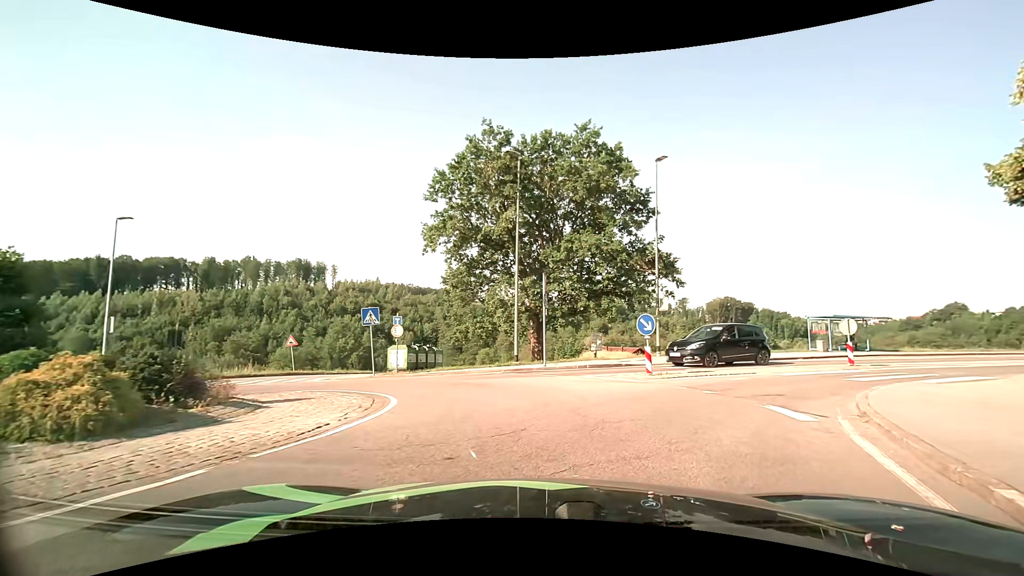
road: residential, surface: asphalt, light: Day
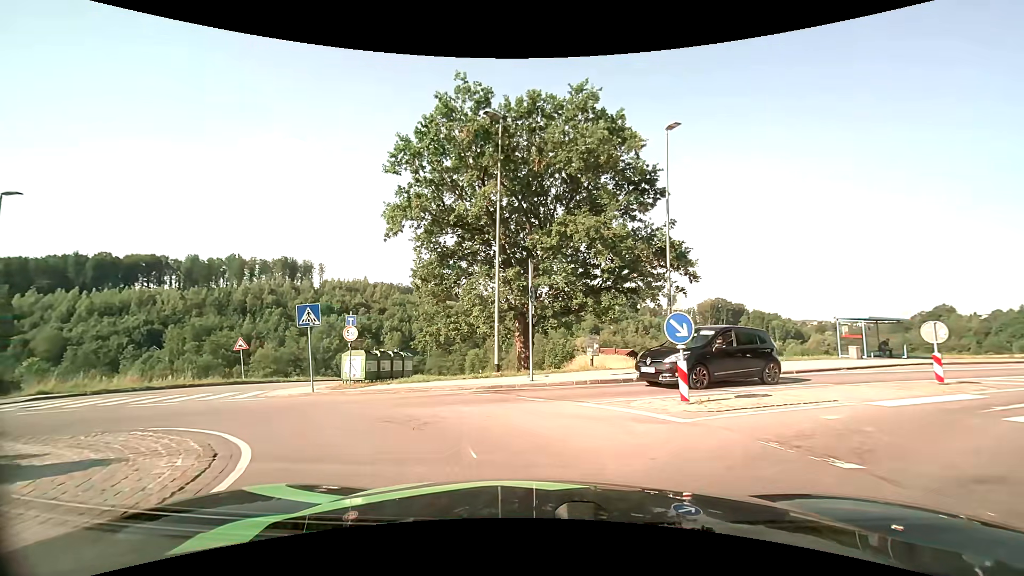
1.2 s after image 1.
(0.0, +4.9) m; -1°
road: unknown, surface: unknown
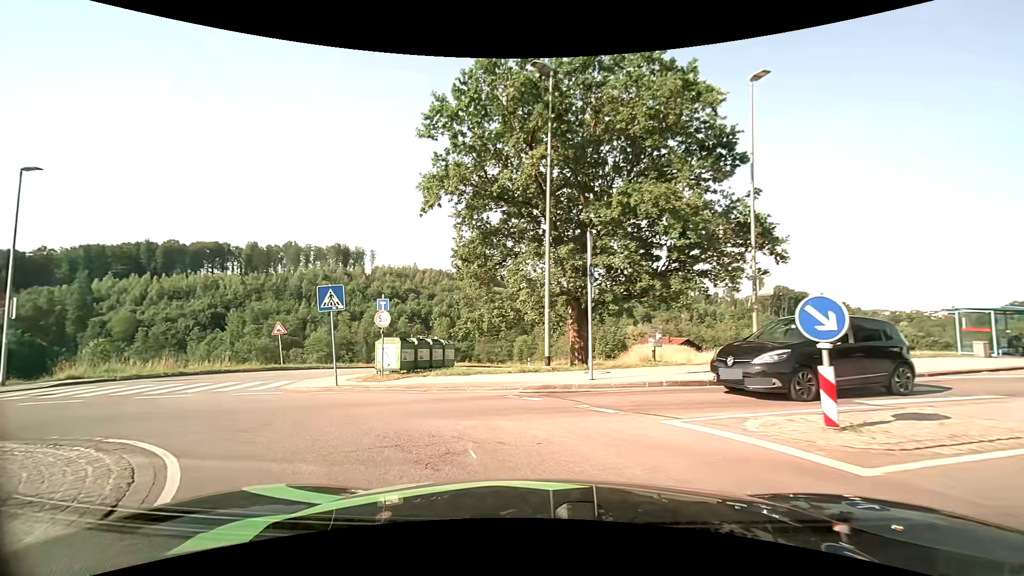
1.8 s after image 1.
(-0.1, +2.8) m; -5°
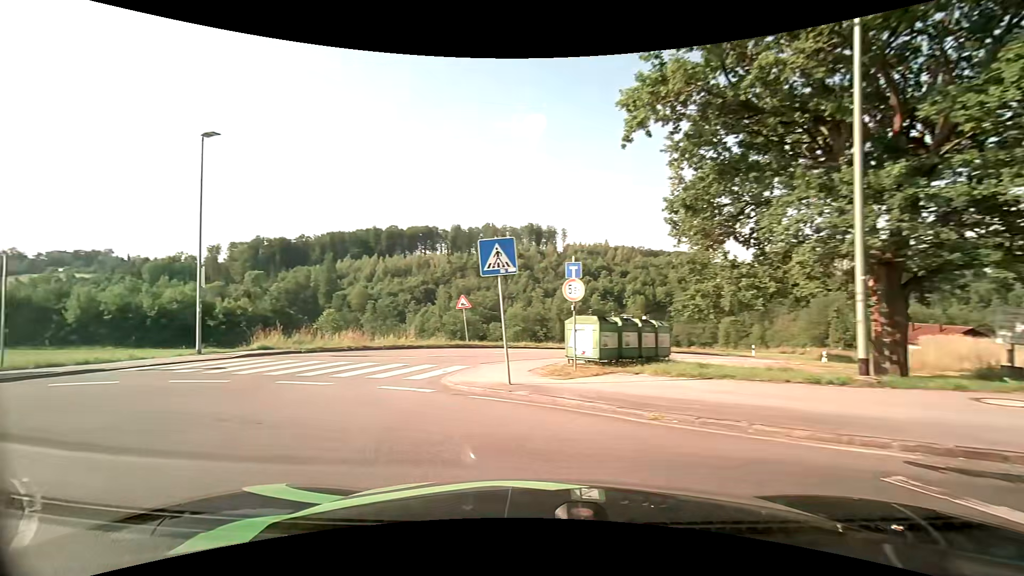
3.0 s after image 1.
(-1.0, +5.6) m; -22°
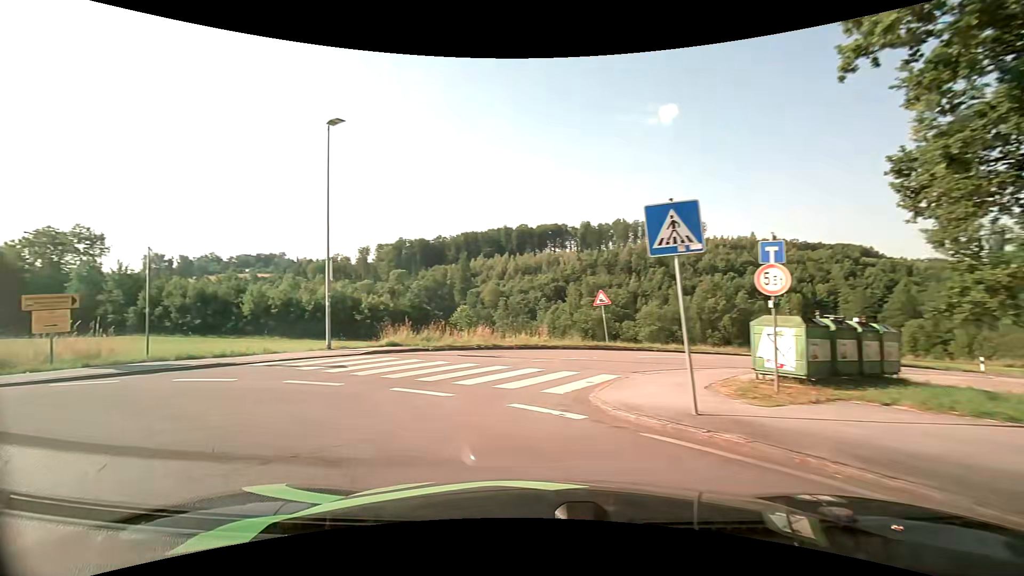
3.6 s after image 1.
(-0.3, +2.8) m; -14°
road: tertiary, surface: asphalt
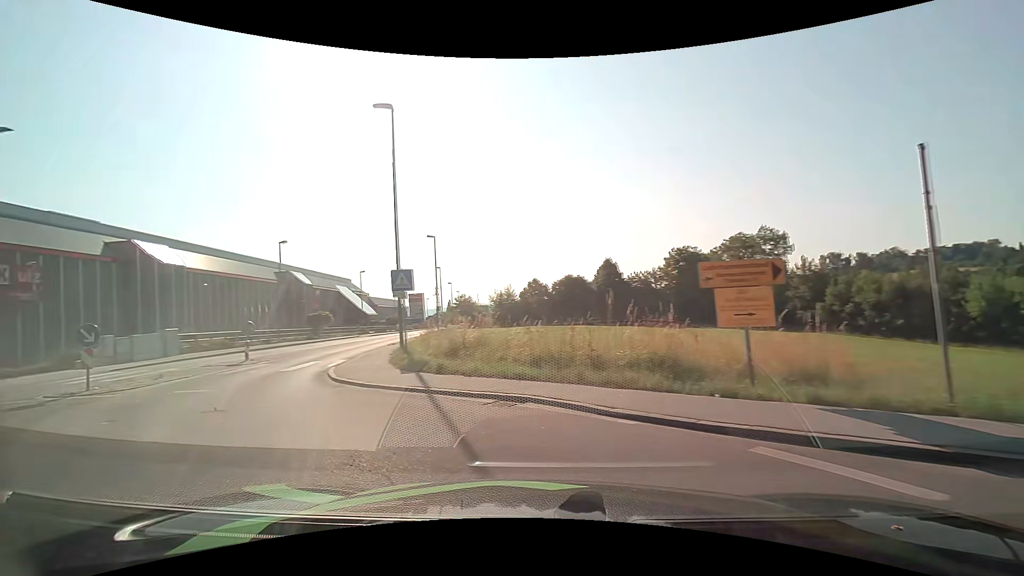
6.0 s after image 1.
(-5.5, +8.3) m; -67°
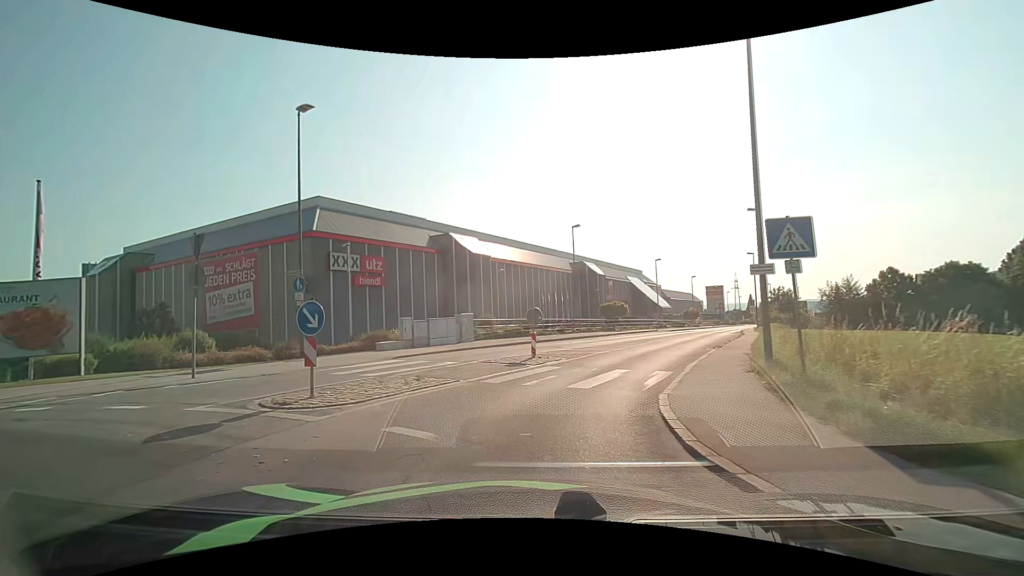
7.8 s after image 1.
(-2.7, +7.3) m; -33°
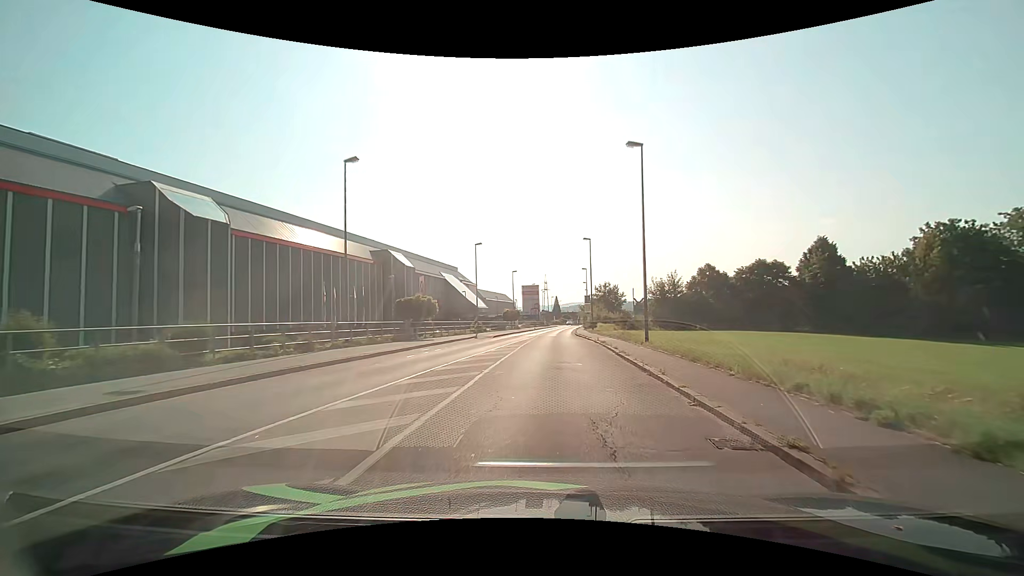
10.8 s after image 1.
(+3.5, +19.4) m; +22°
(0, +10) (0, +20) (+1, +30) (+1, +40) (+2, +50) (+2, +60) (+3, +70) (+3, +80) (+4, +90) (+5, +100) m
